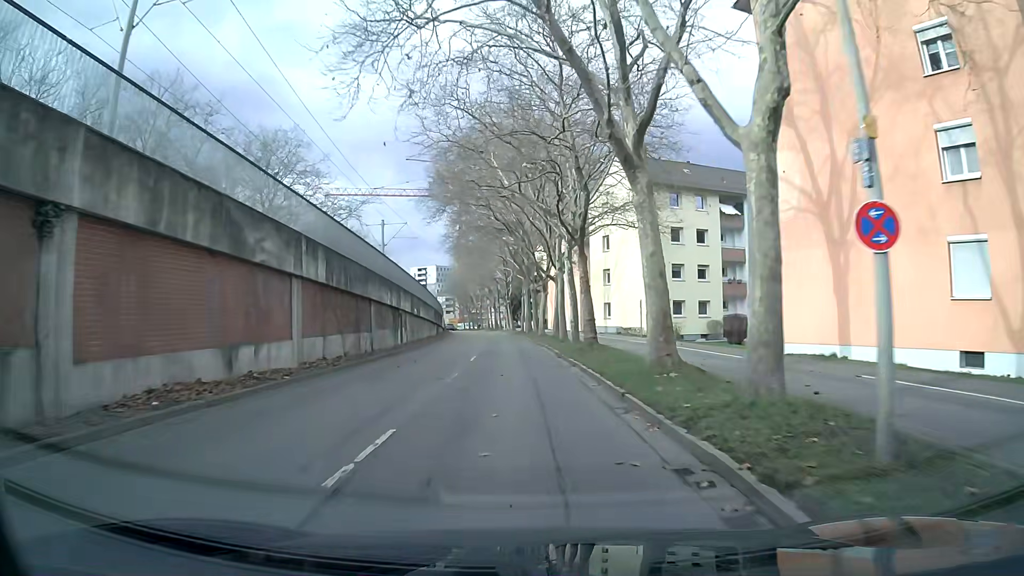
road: tertiary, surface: asphalt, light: Day
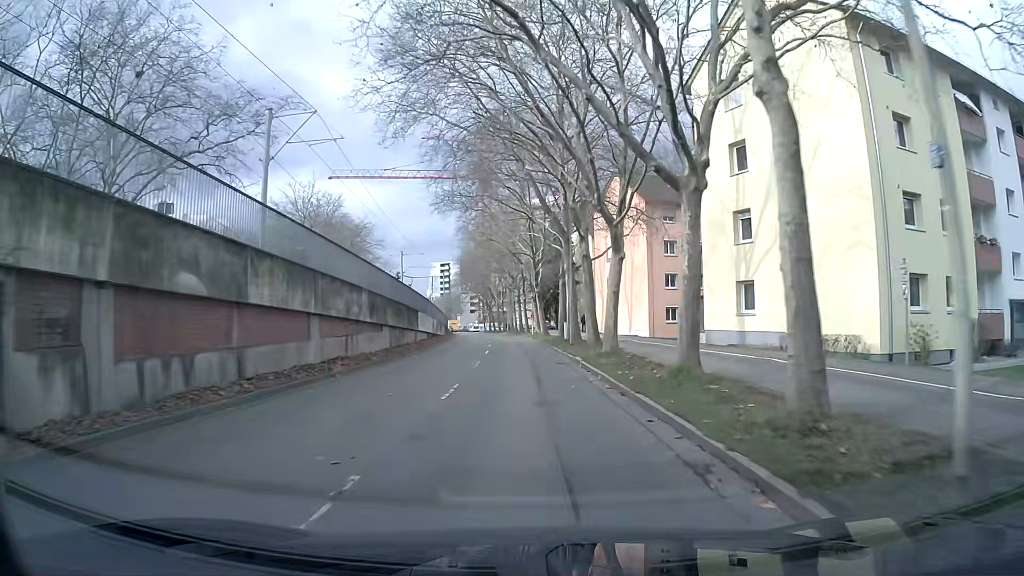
(-0.7, +30.0) m; -3°
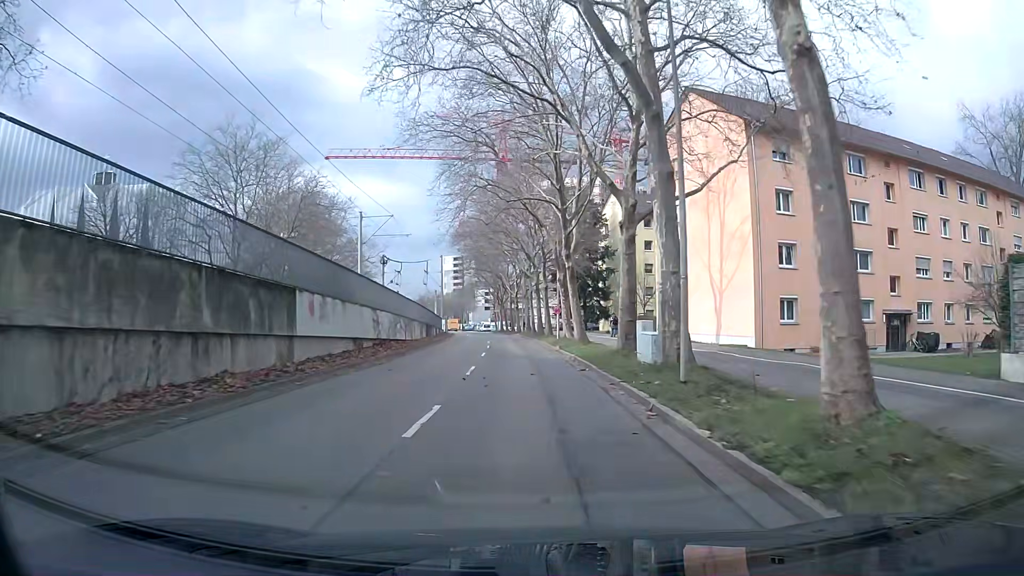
(-0.3, +22.6) m; -2°
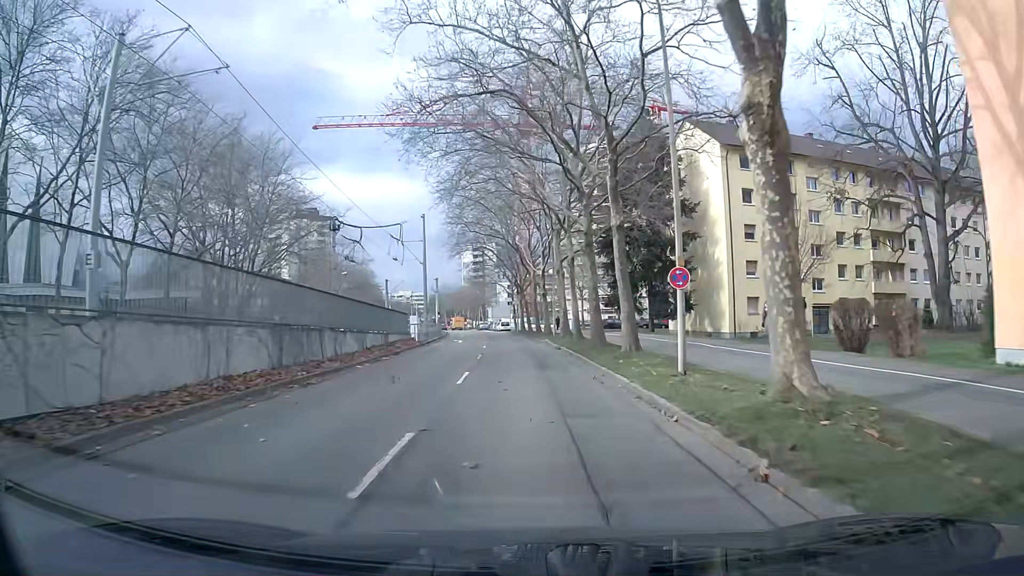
(-0.6, +30.0) m; -3°
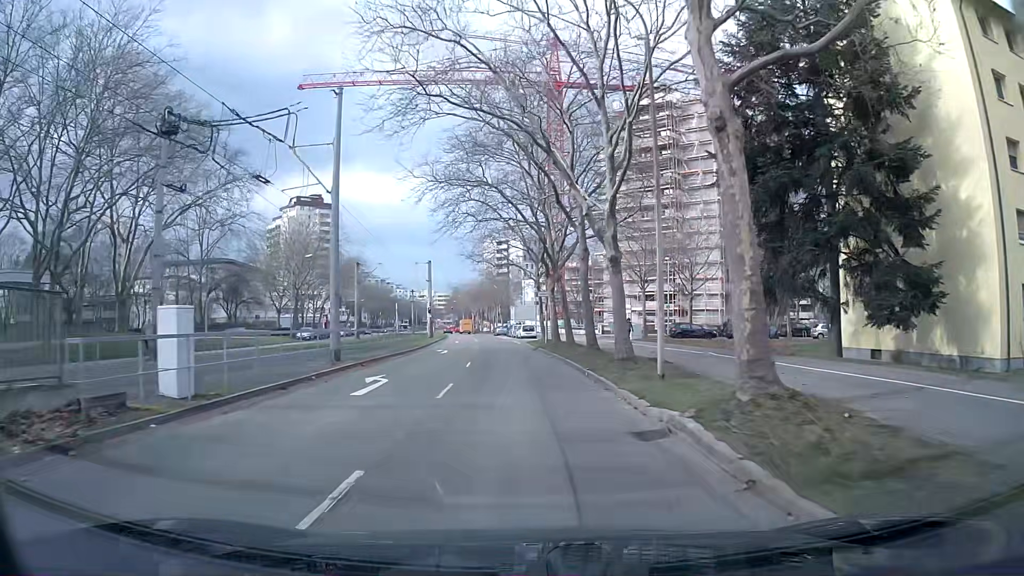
(-0.3, +29.2) m; -2°
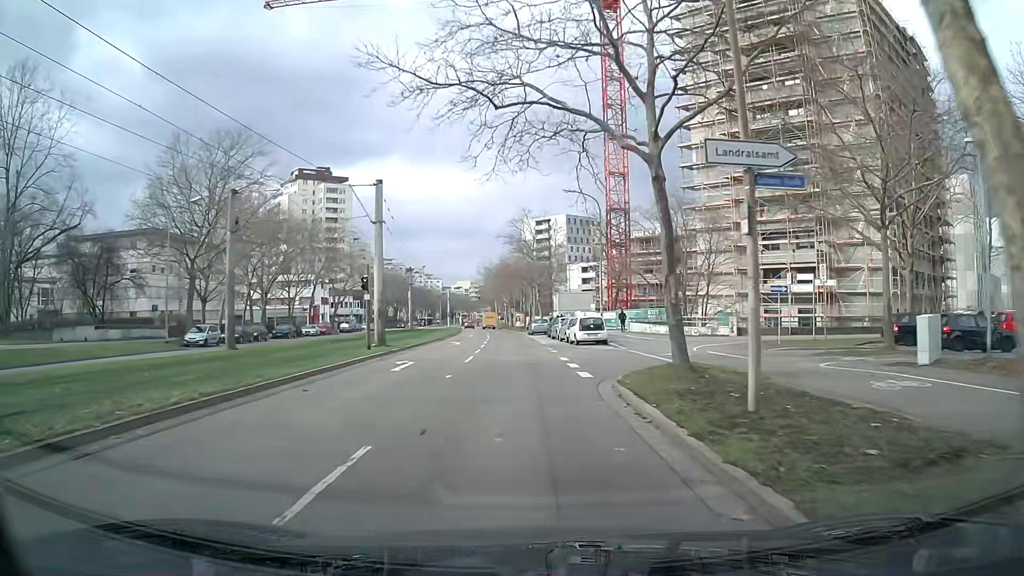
(-1.0, +35.4) m; -4°
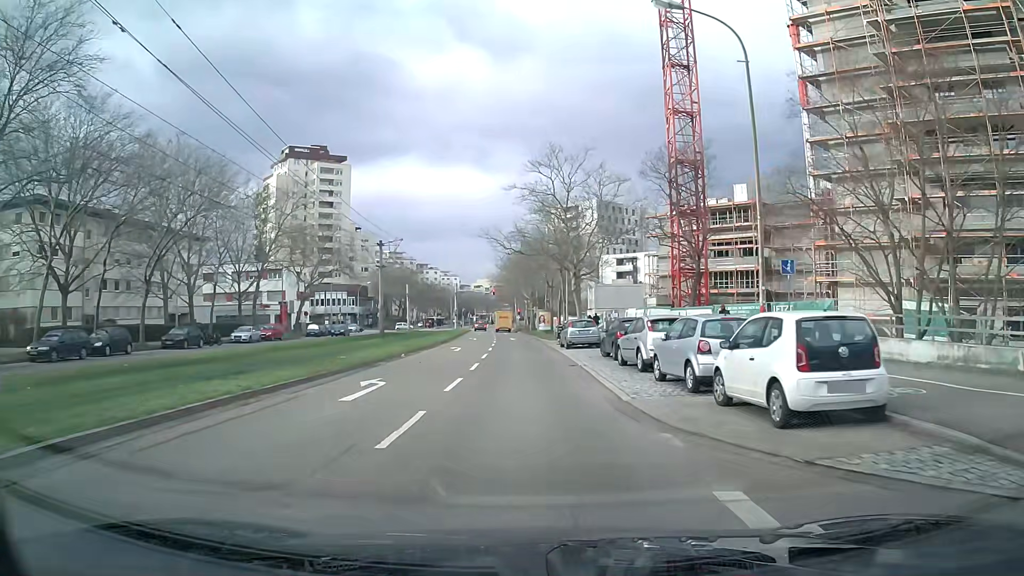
(-0.4, +25.8) m; -2°
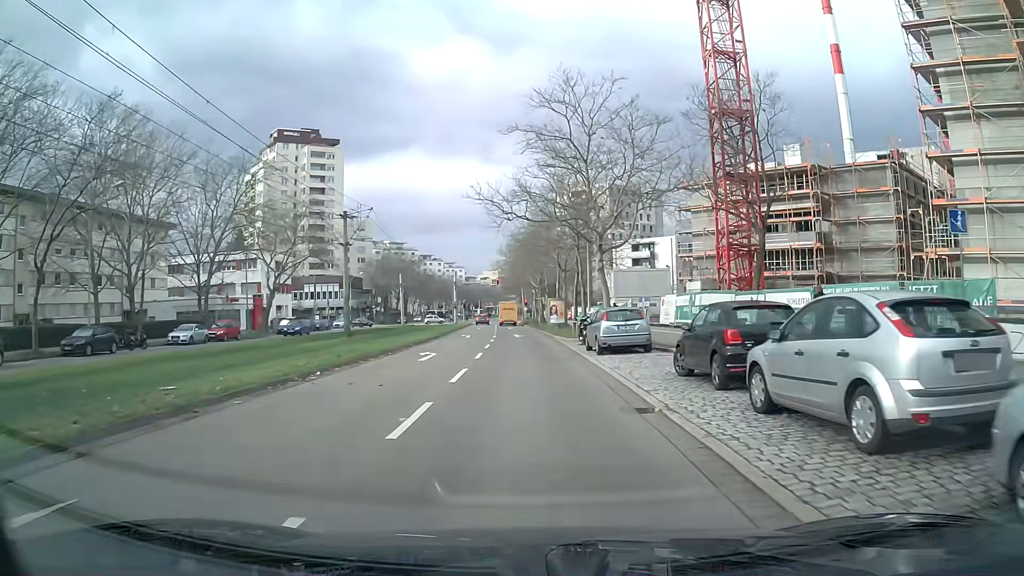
(0.0, +11.9) m; 0°
(0, +10) (0, +20) (0, +30) (0, +40) (-1, +50) (-1, +60) (-2, +70) (-2, +80) (-3, +90) (-4, +100) m
